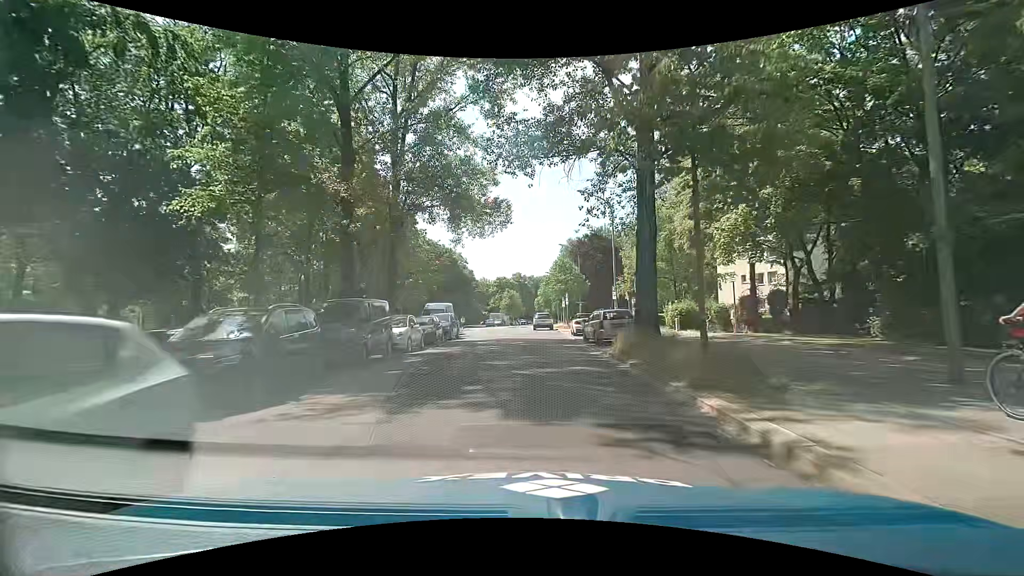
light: Day
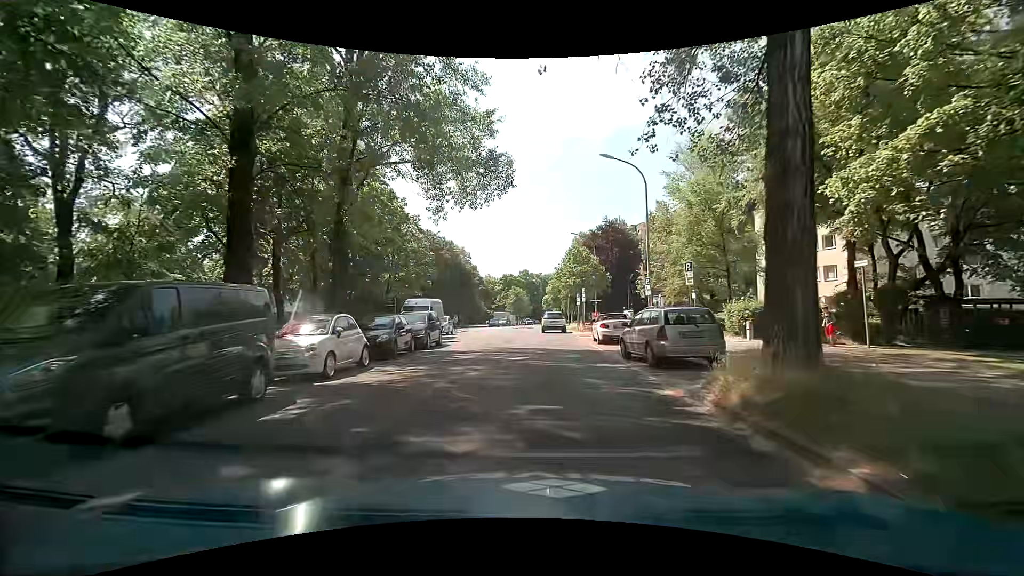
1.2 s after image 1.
(+0.1, +8.5) m; 0°
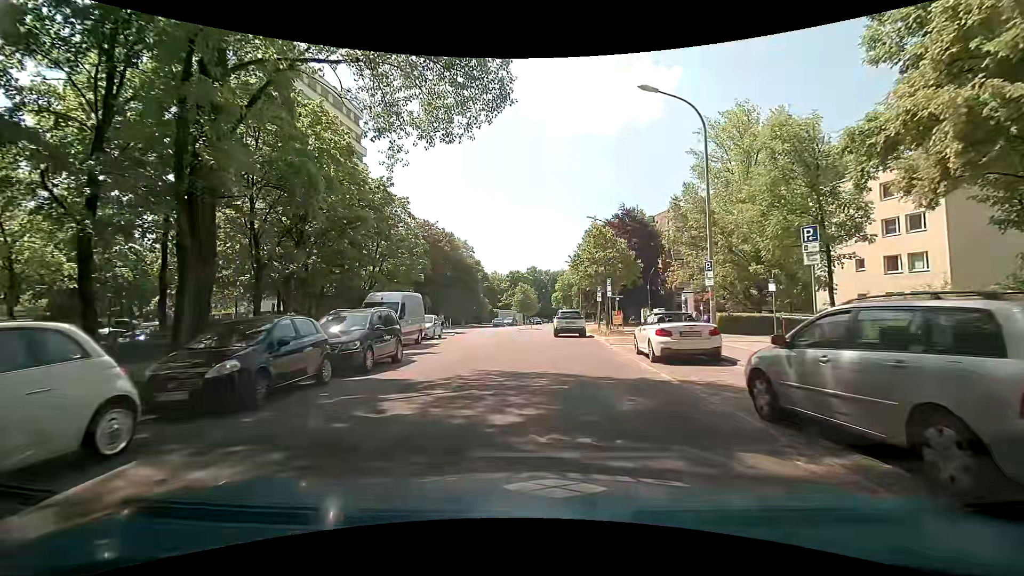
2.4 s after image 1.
(-0.1, +8.7) m; -1°
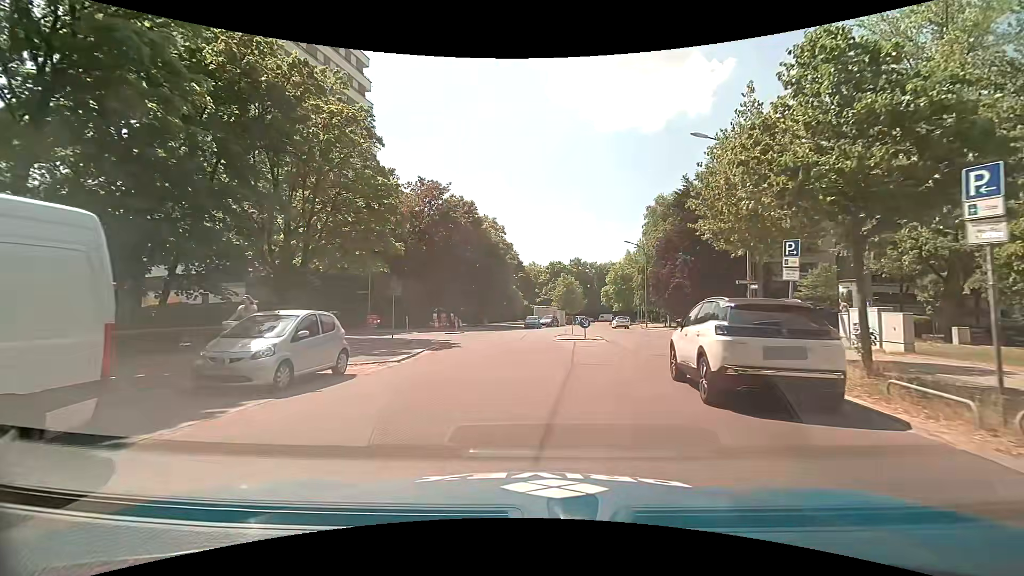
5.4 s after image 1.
(-0.8, +21.2) m; -5°
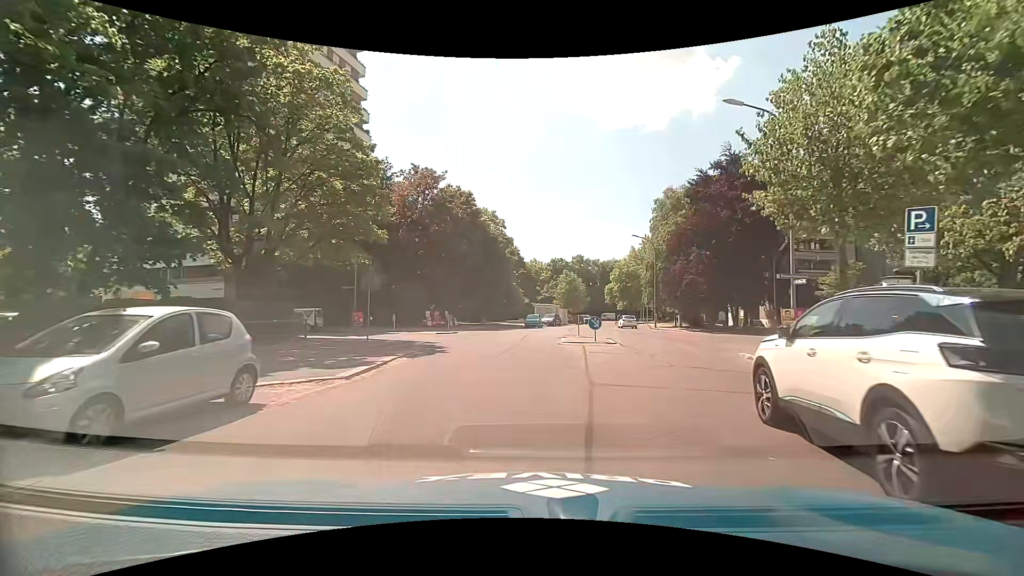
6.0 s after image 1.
(0.0, +3.9) m; -1°
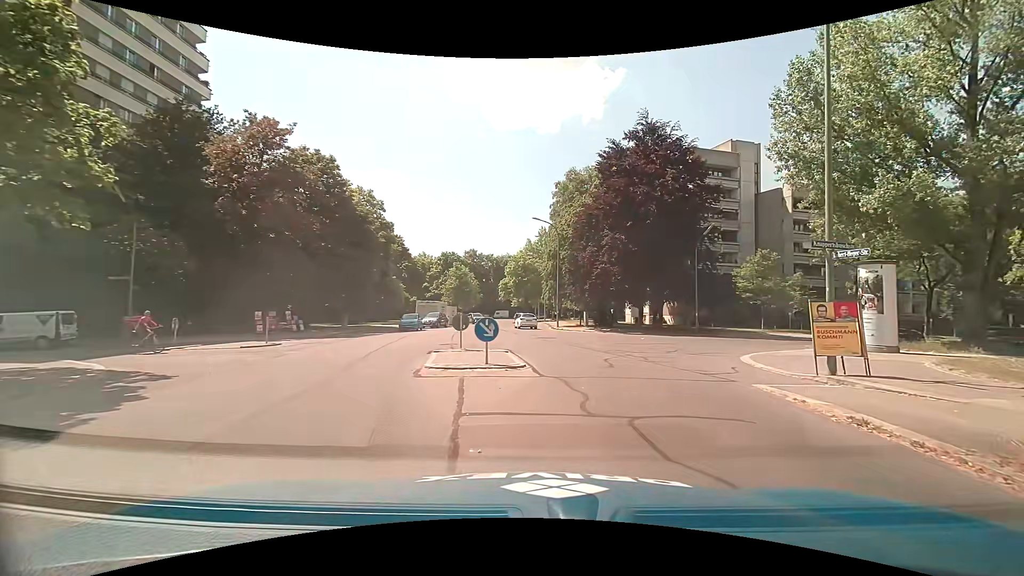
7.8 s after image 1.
(+1.1, +10.6) m; +14°
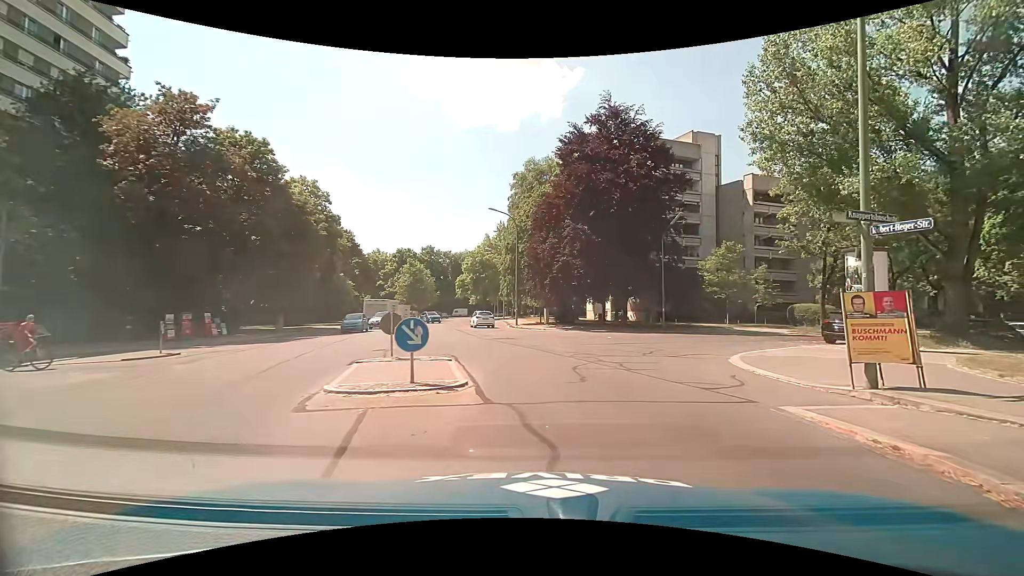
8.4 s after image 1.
(+0.1, +3.3) m; +4°
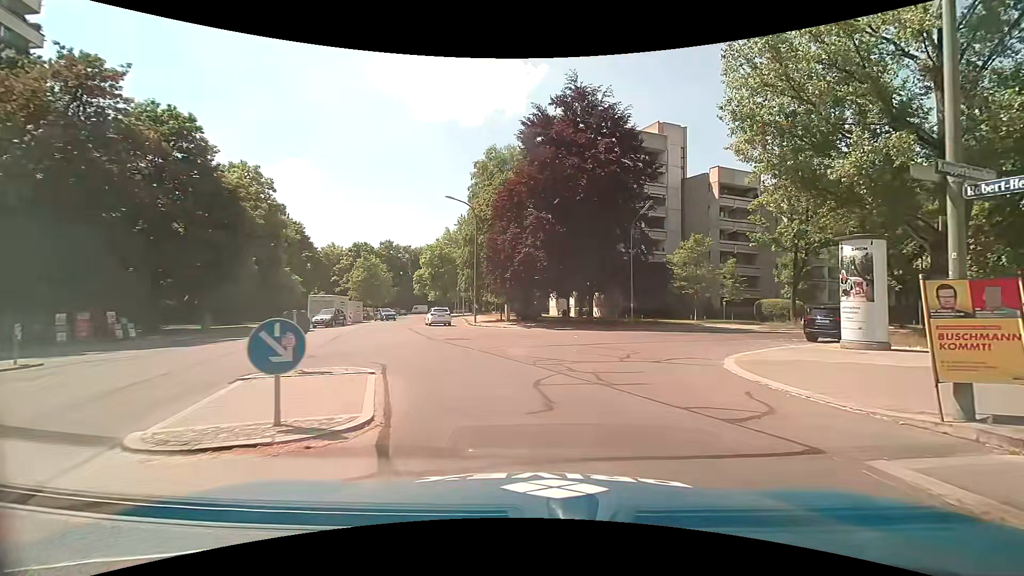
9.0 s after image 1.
(+0.1, +3.0) m; +5°
